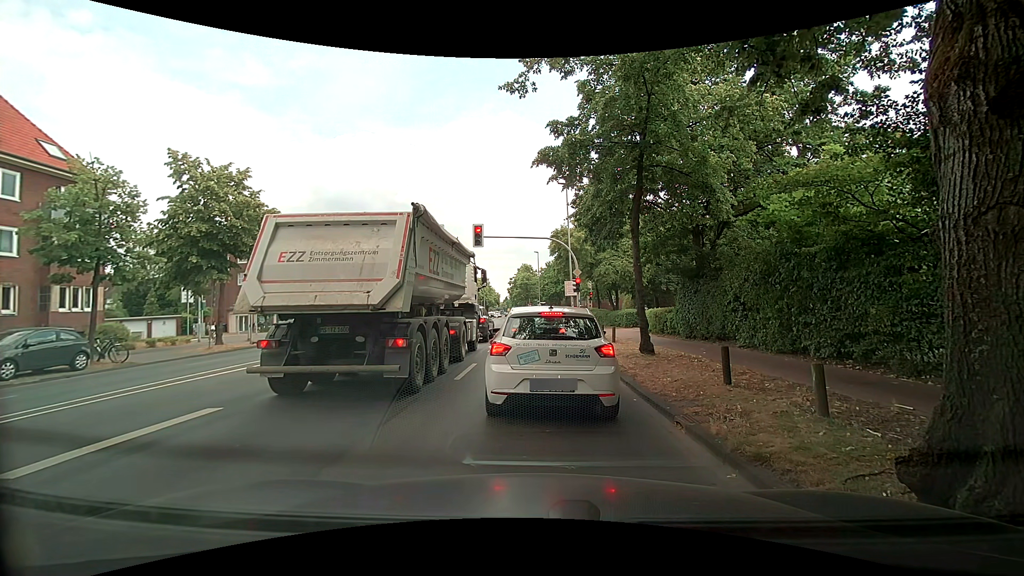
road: secondary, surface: asphalt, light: Day
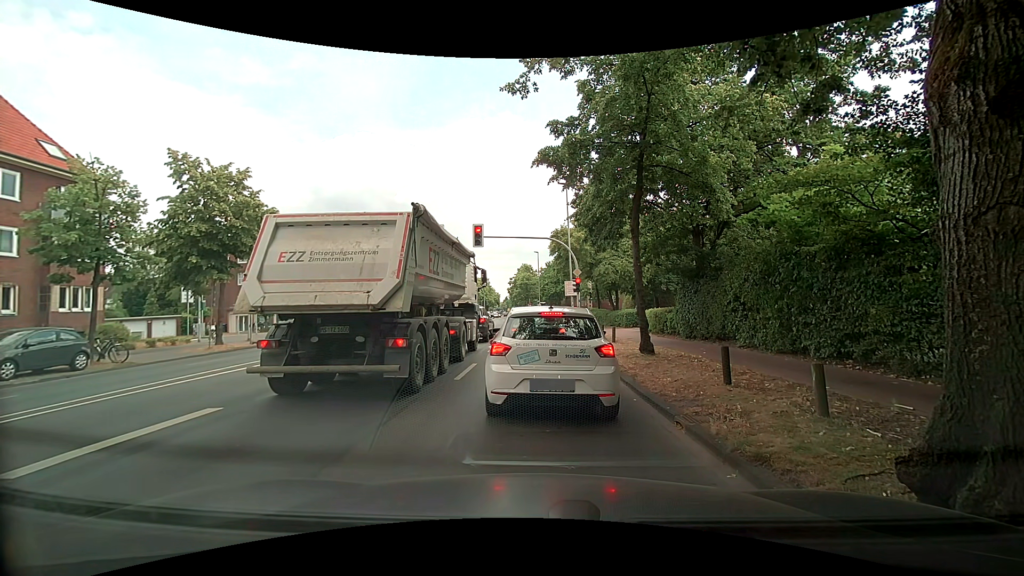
(0.0, 0.0) m; 0°
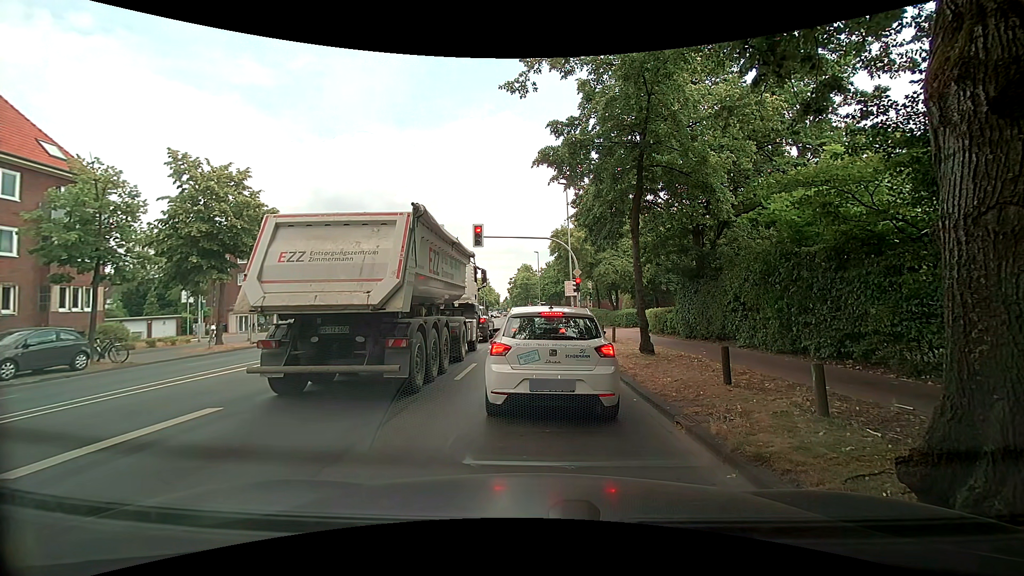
(0.0, 0.0) m; 0°
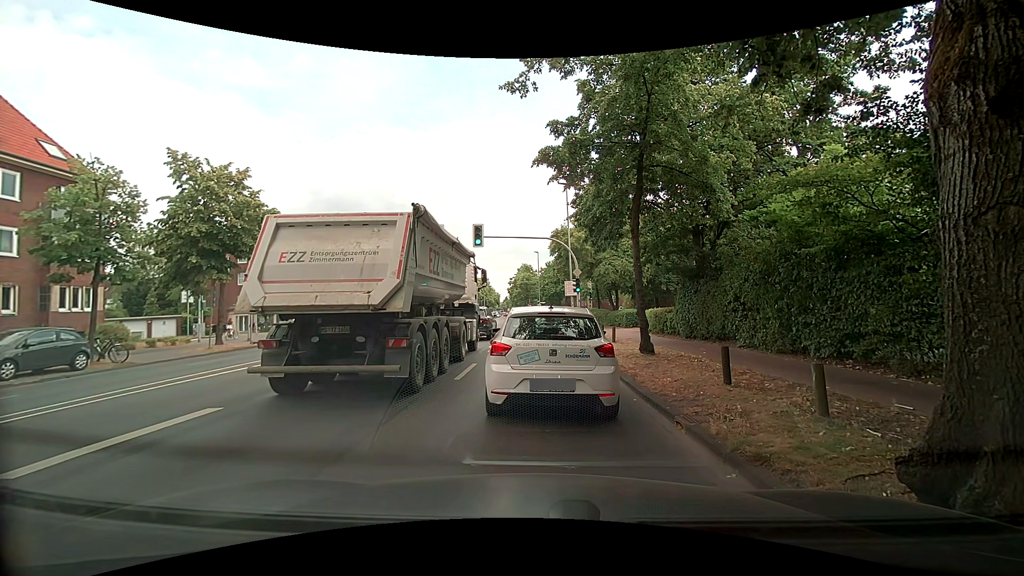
(0.0, 0.0) m; 0°
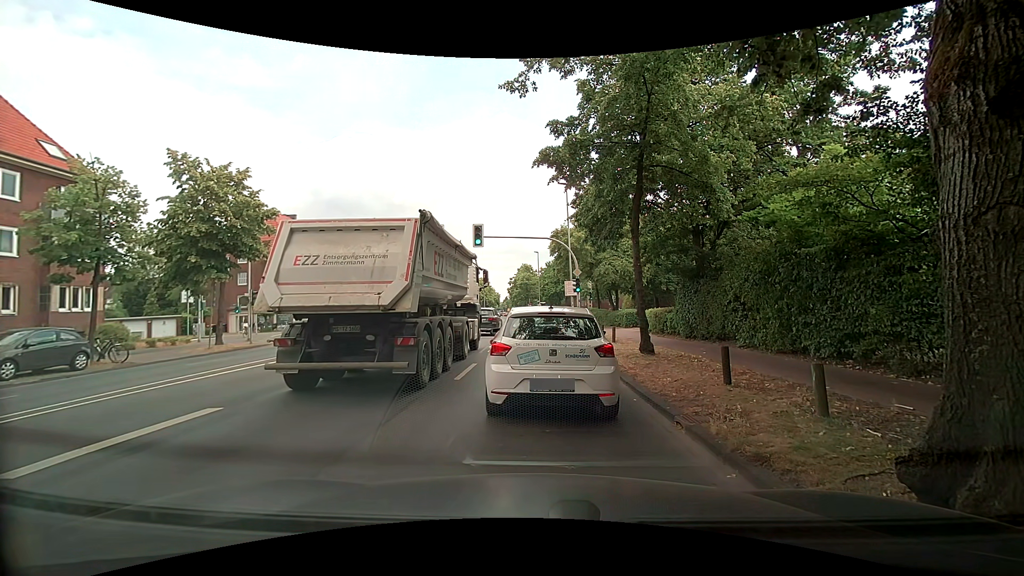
(0.0, 0.0) m; 0°
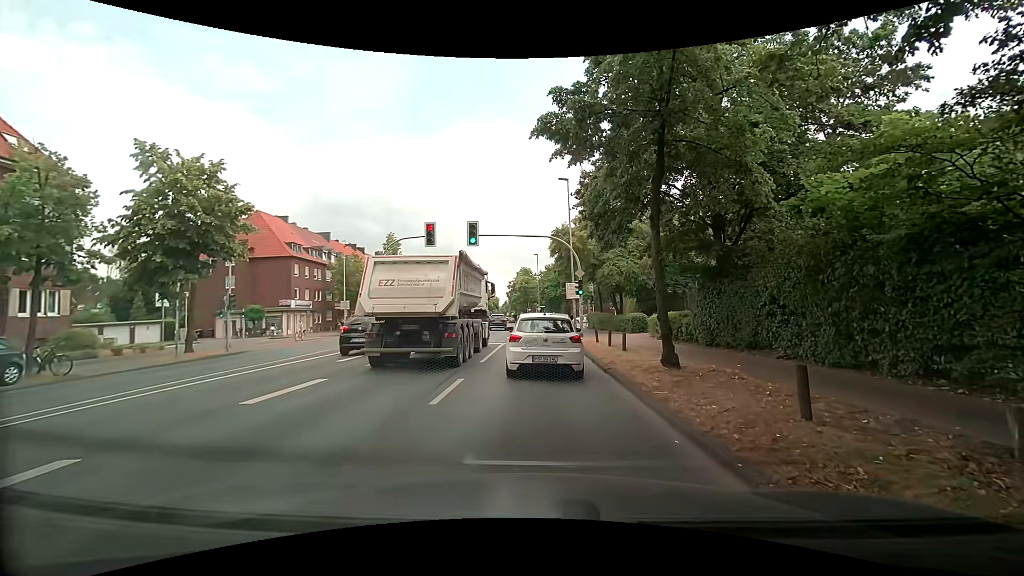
(-0.1, +2.6) m; 0°
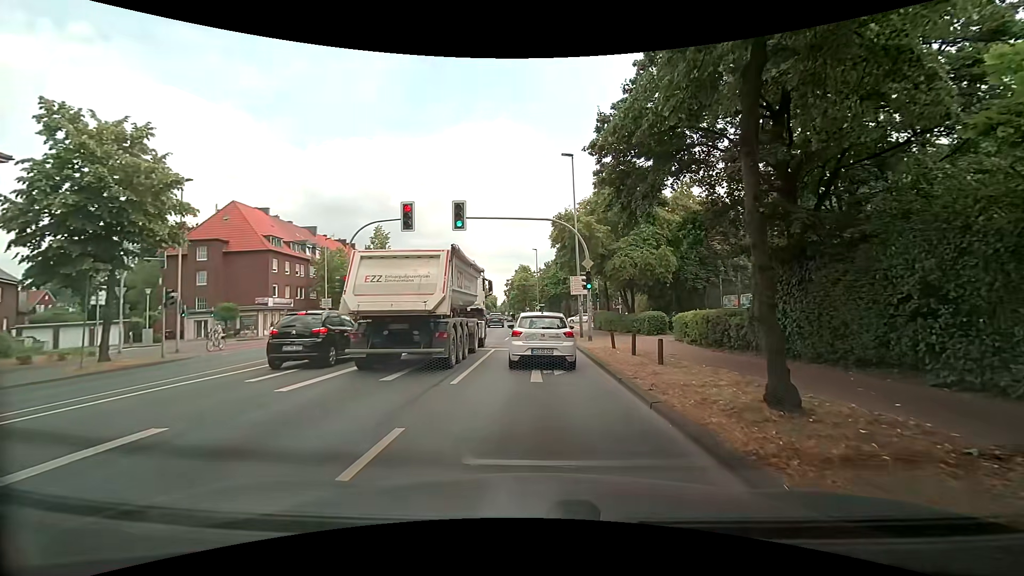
(+0.1, +5.1) m; -1°
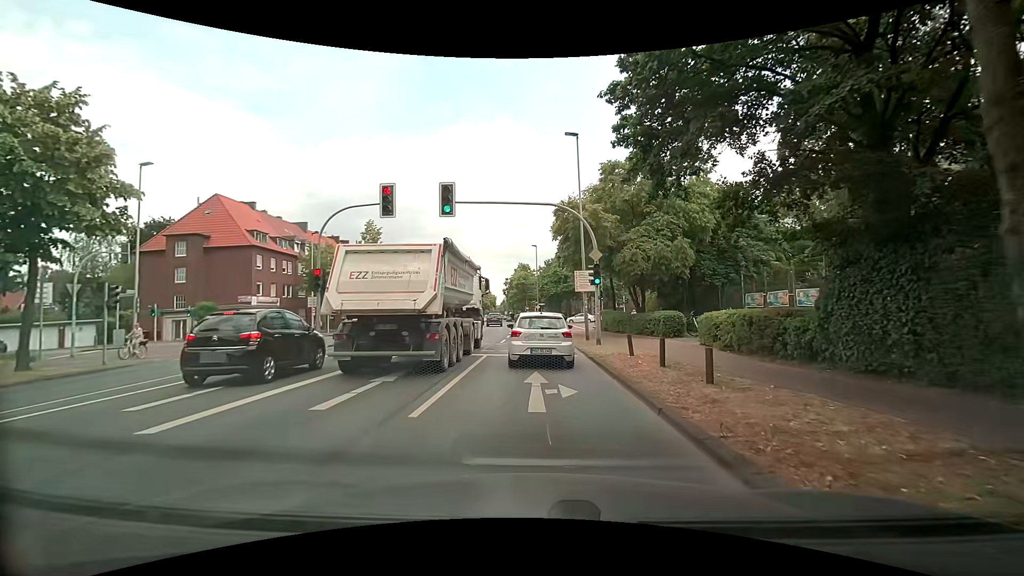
(0.0, +3.3) m; +2°
(0, +10) (0, +20) (-1, +30) (-1, +40) (-1, +50) (-2, +60) (-3, +70) (-4, +80) (-5, +90) (-6, +100) m
